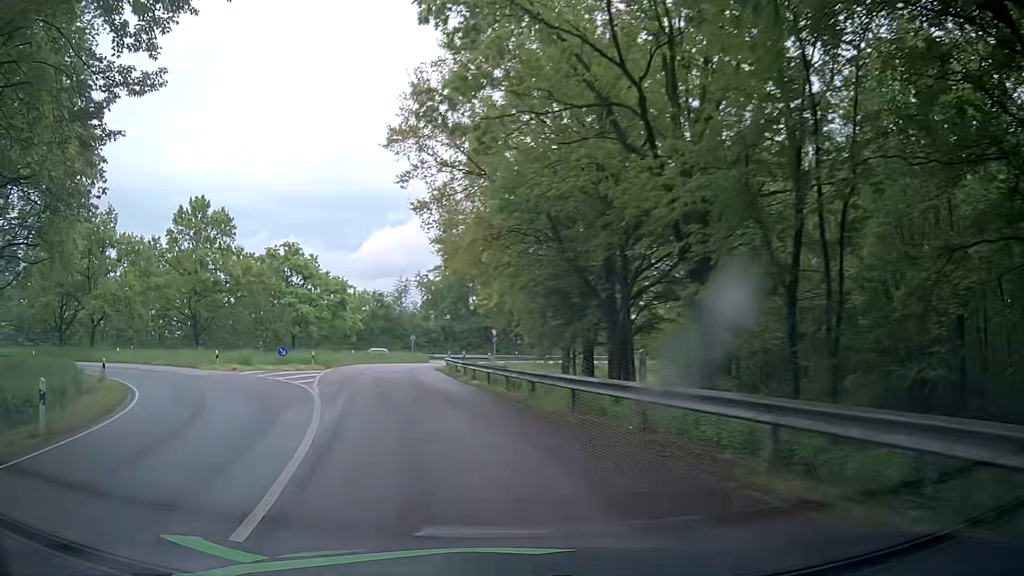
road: tertiary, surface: asphalt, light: Day
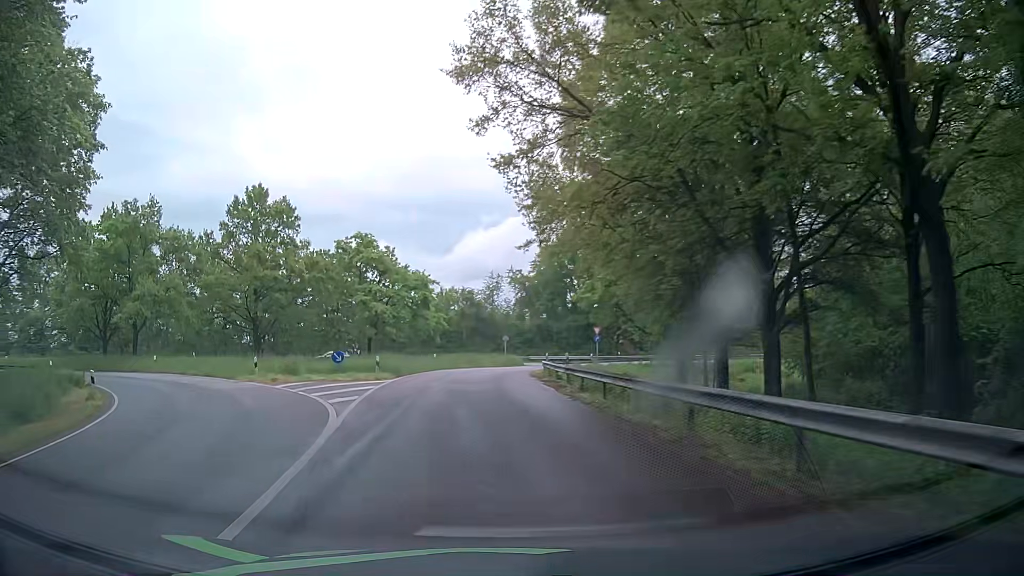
(-0.5, +7.7) m; -7°
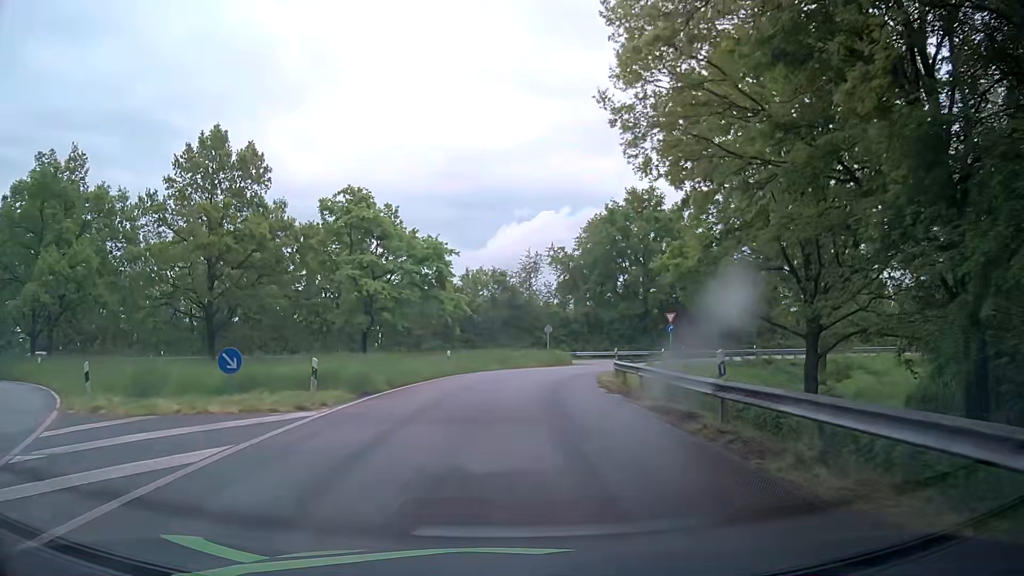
(-1.5, +15.6) m; -7°
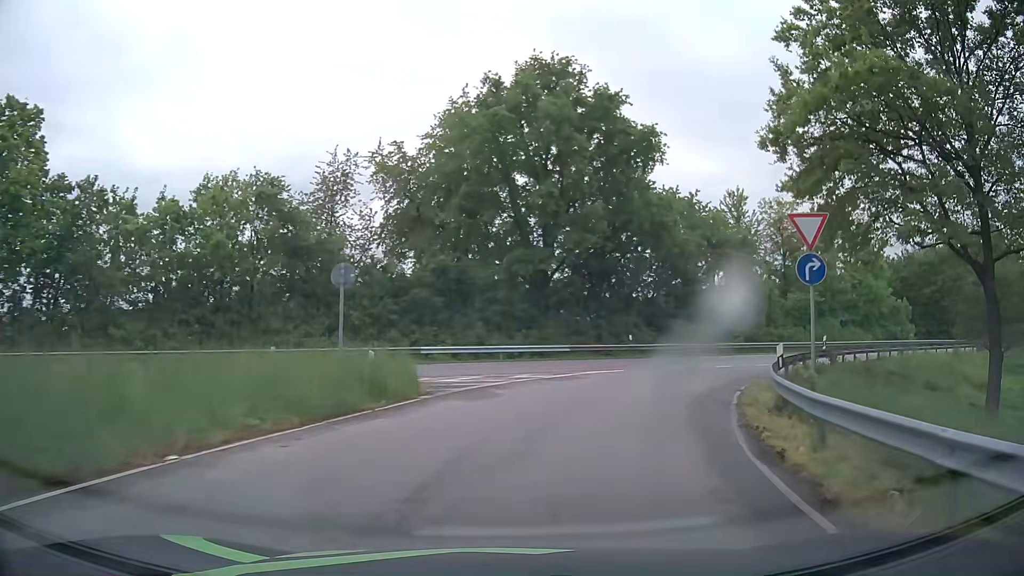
(+2.6, +35.5) m; +15°
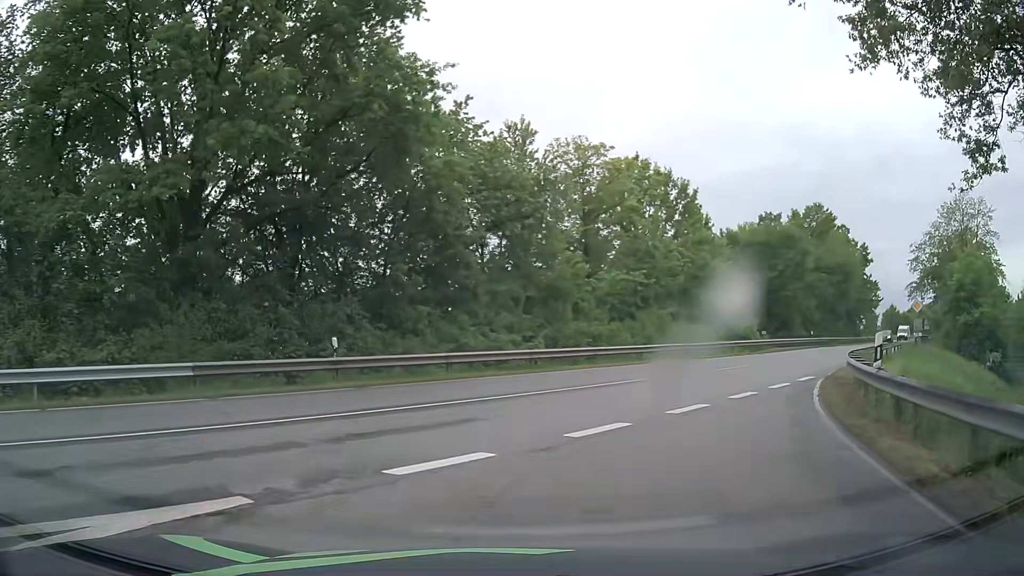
(+3.4, +18.8) m; +22°
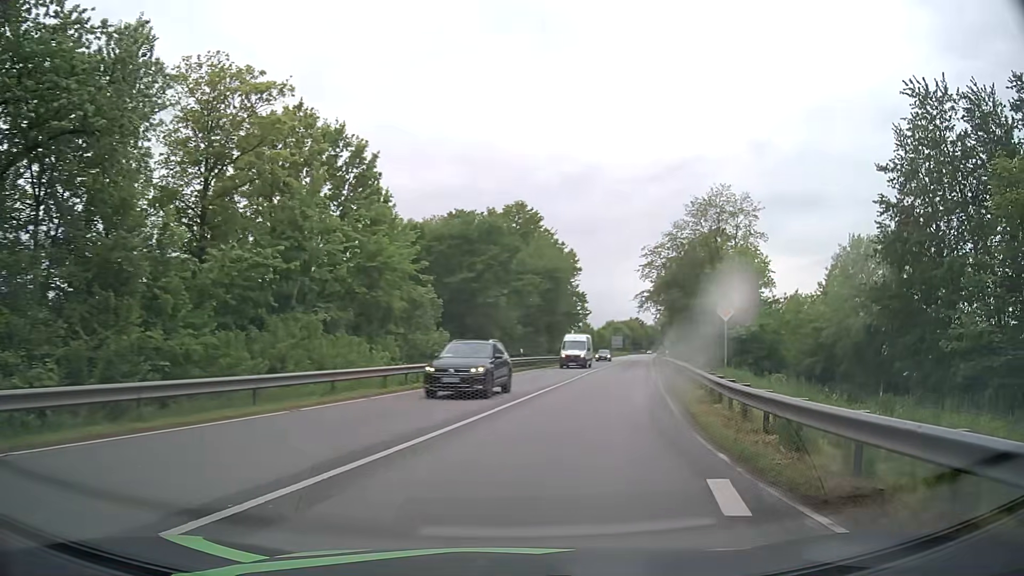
(+3.3, +14.7) m; +29°
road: unclassified
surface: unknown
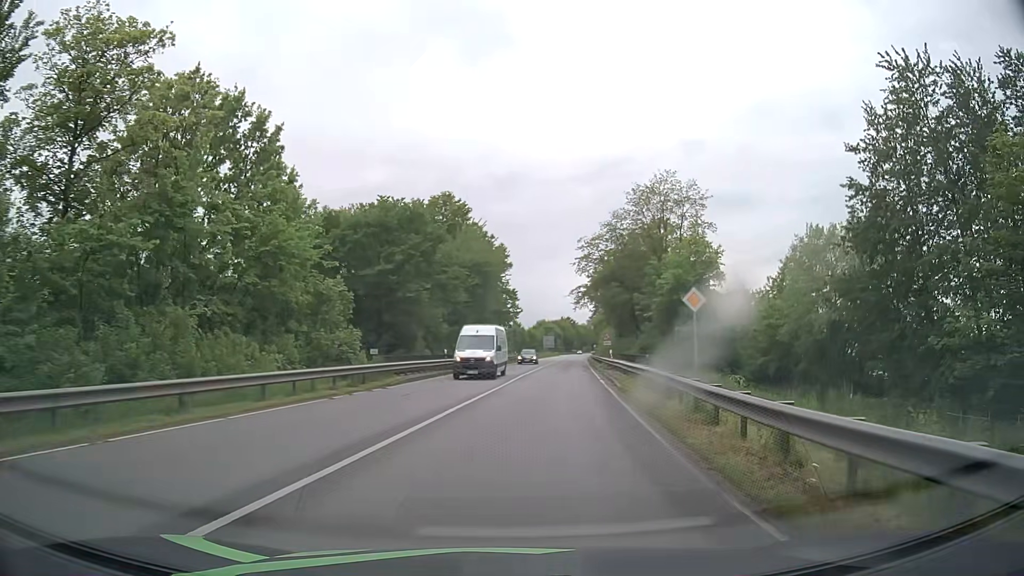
(+0.2, +5.4) m; +6°
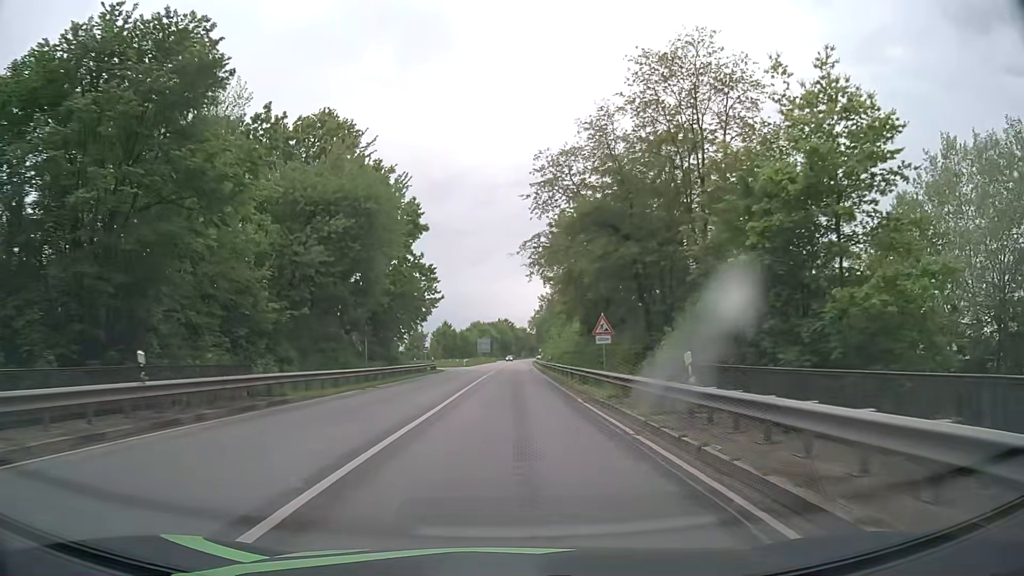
(+1.9, +29.8) m; +5°
(0, +10) (0, +20) (0, +30) (0, +40) (0, +50) (+1, +60) (+1, +70) (+1, +80) (+1, +90) (+2, +100) m
